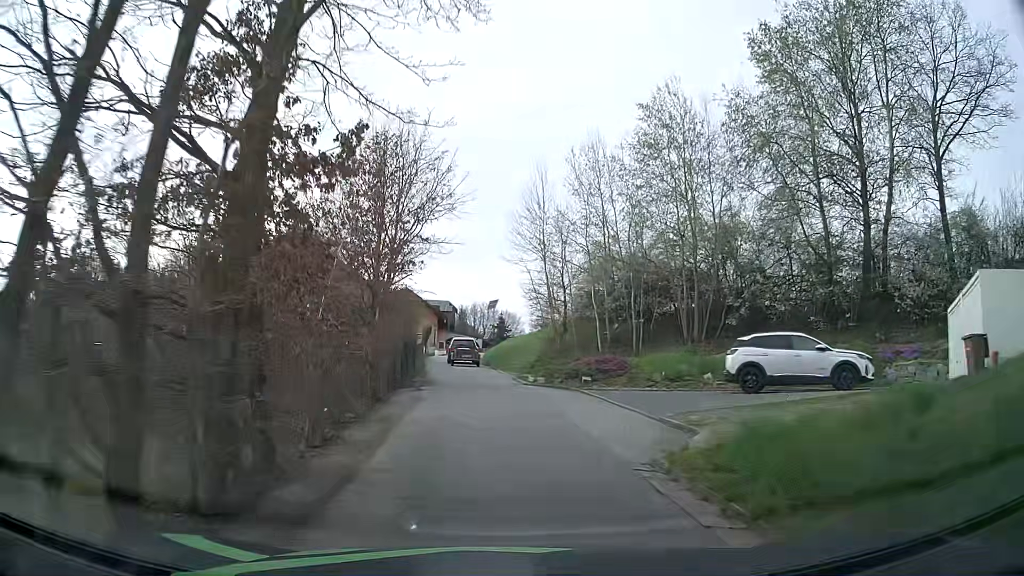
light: Day
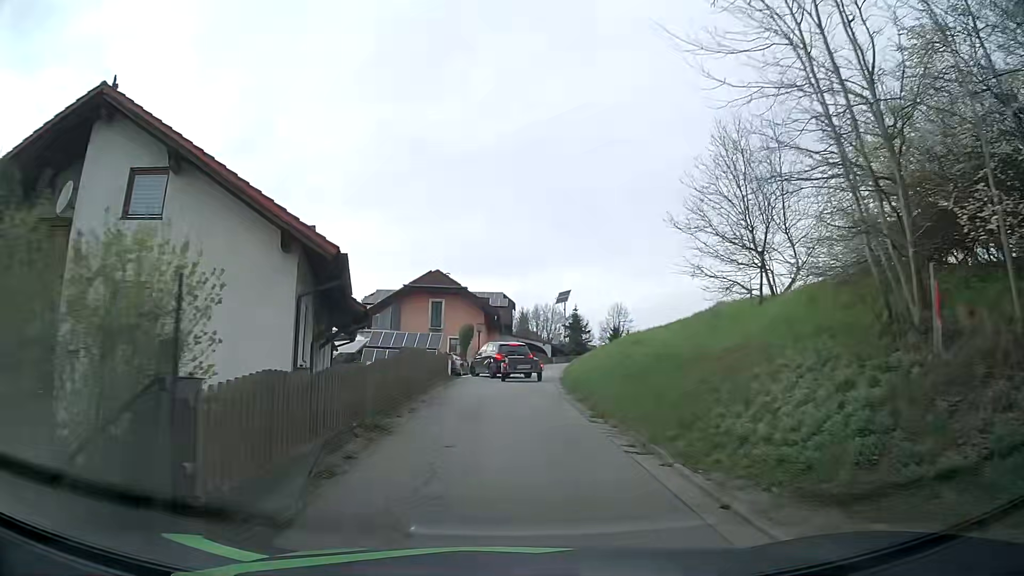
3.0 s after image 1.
(-1.3, +25.5) m; -5°
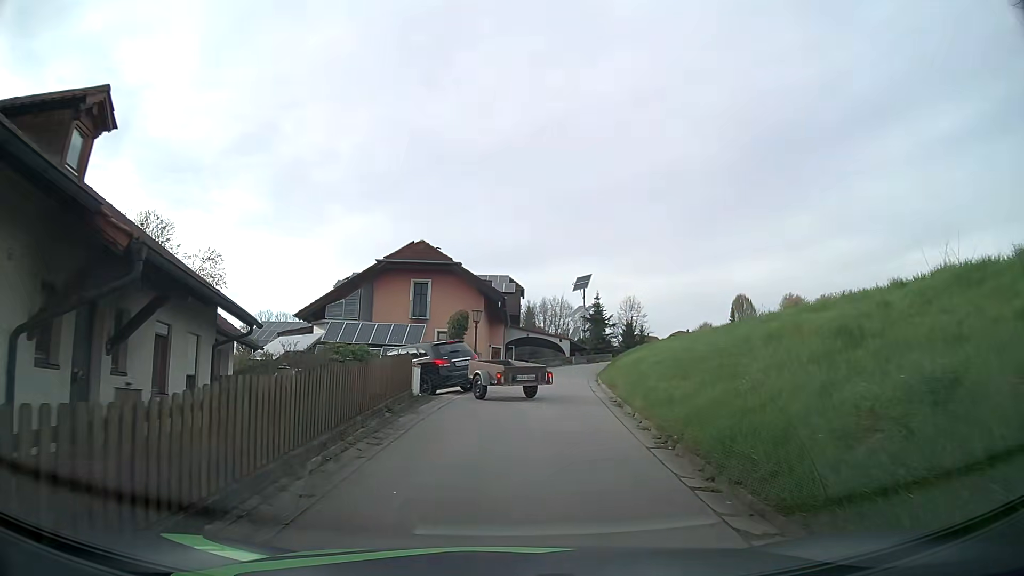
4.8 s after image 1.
(-0.2, +12.5) m; -1°
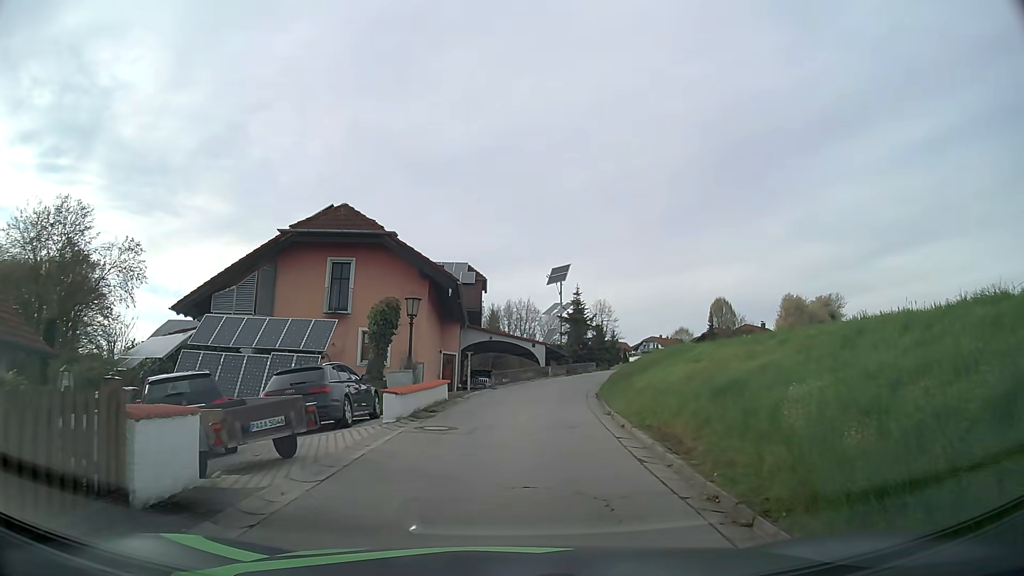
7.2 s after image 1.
(+0.3, +10.9) m; +3°
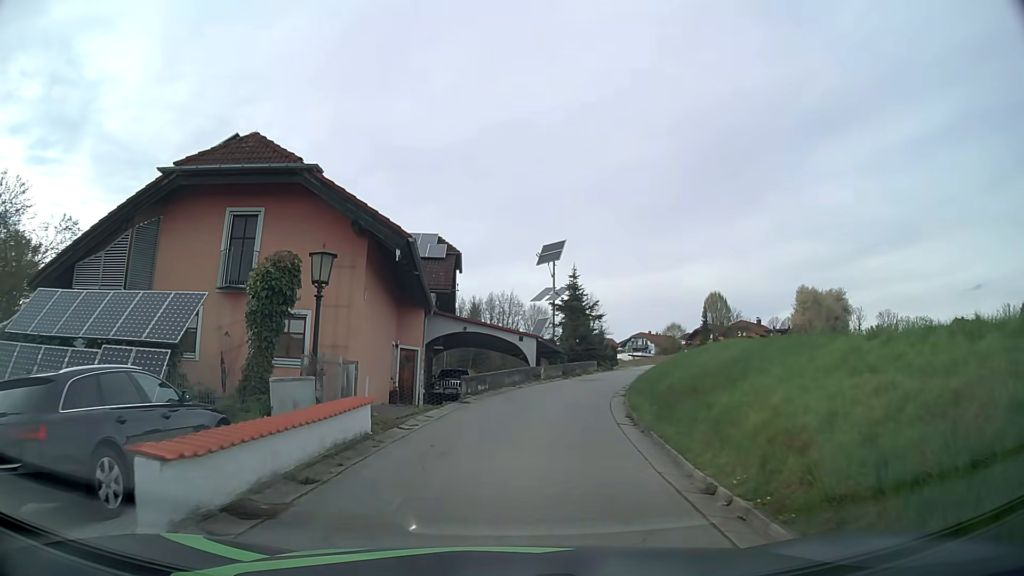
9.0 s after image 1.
(+0.2, +9.0) m; +1°
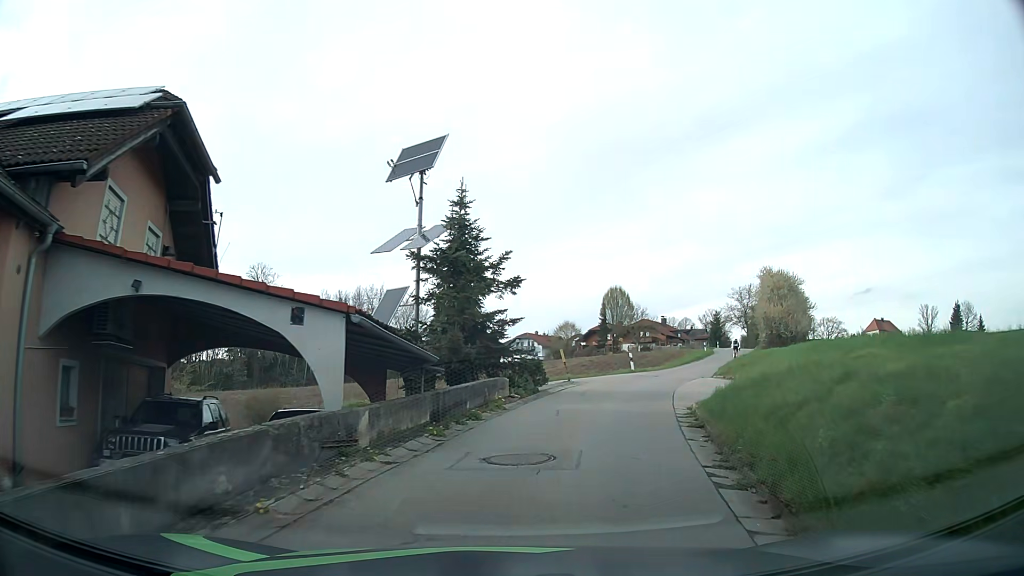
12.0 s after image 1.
(+1.6, +19.8) m; +11°
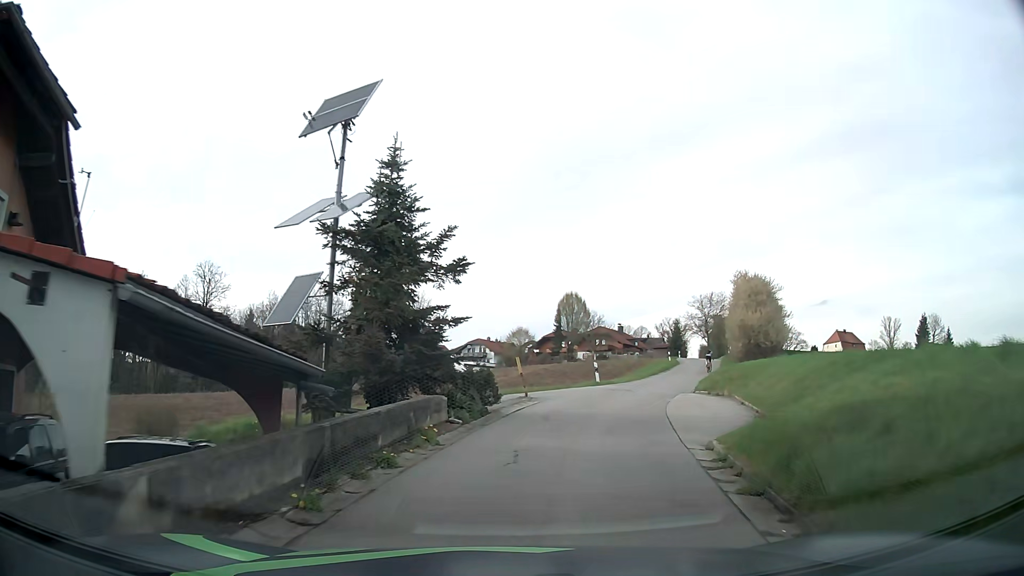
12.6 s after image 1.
(+0.1, +4.6) m; +3°
